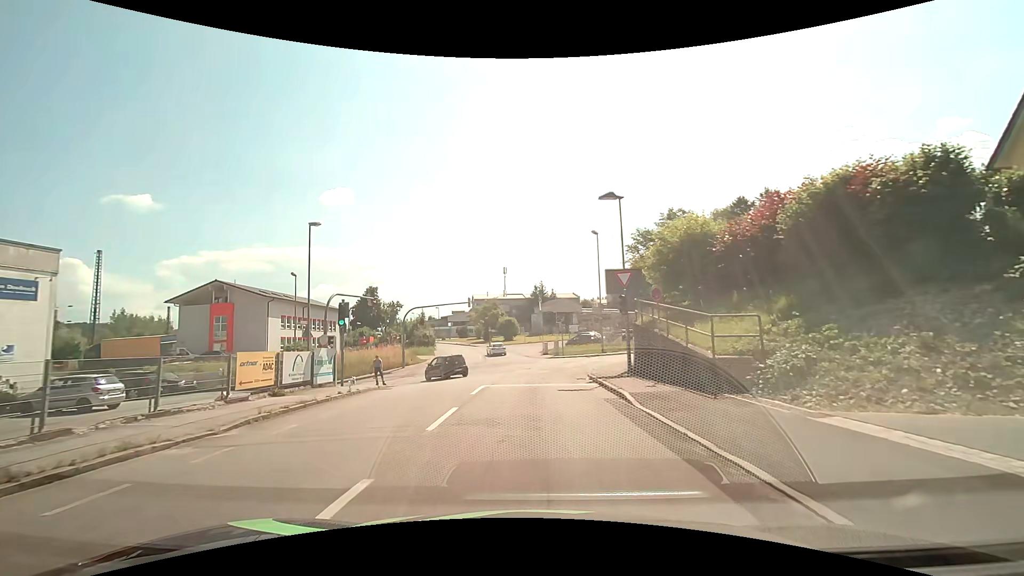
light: Day
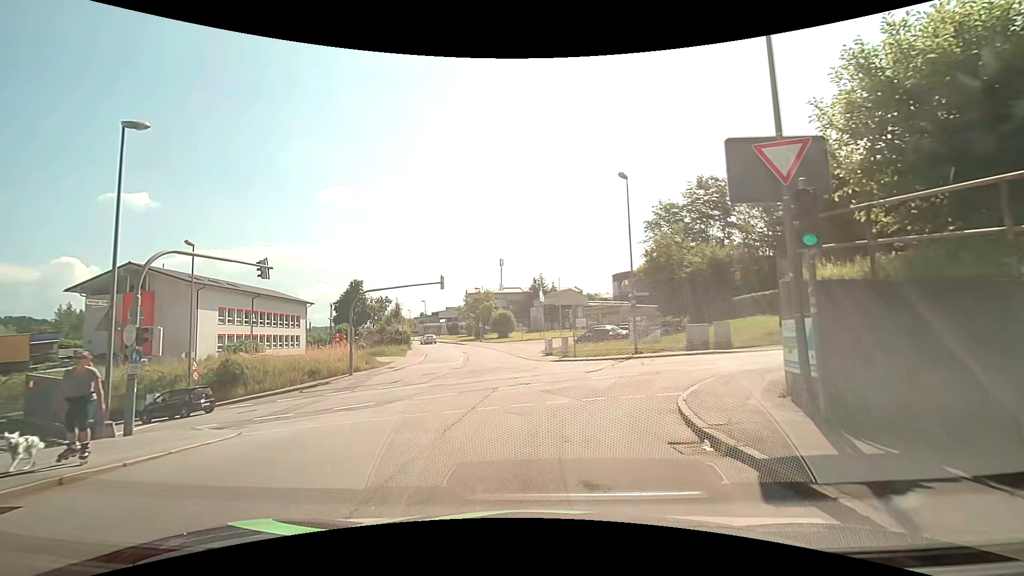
(-0.1, +13.7) m; 0°
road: residential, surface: asphalt
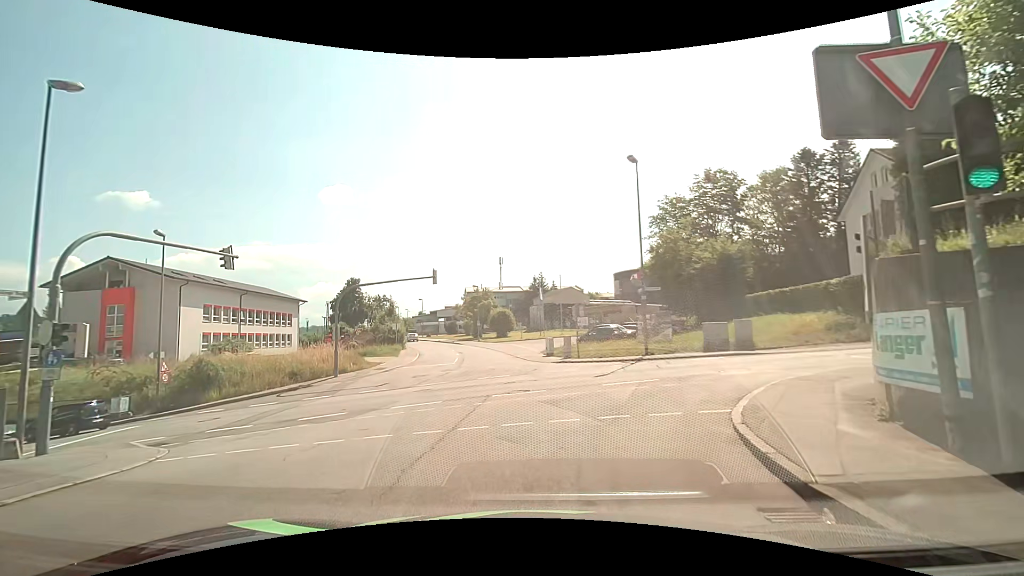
(0.0, +2.6) m; -1°
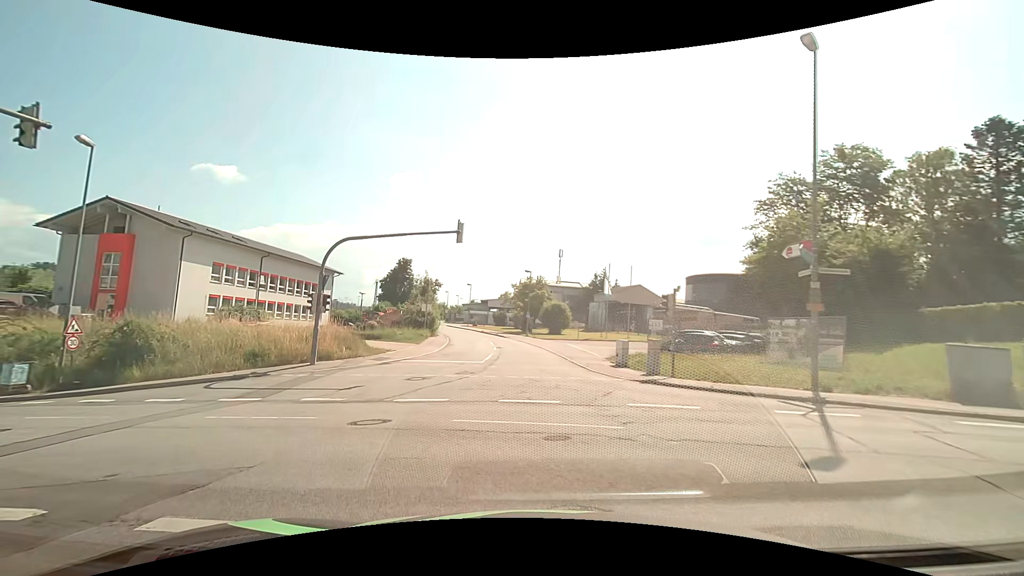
(-0.2, +10.7) m; -7°
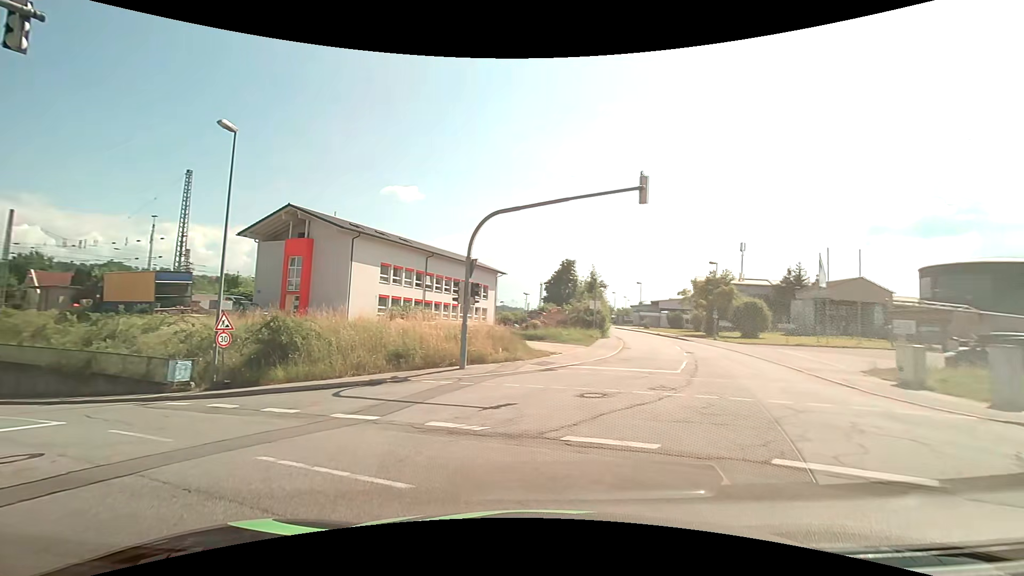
(-0.7, +5.8) m; -17°
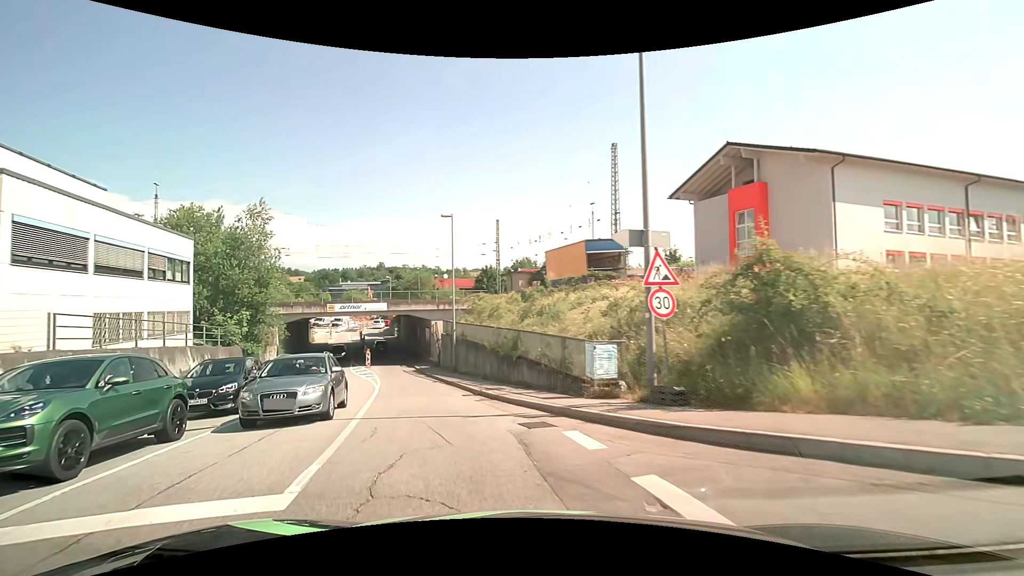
(-5.1, +11.1) m; -48°
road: tertiary
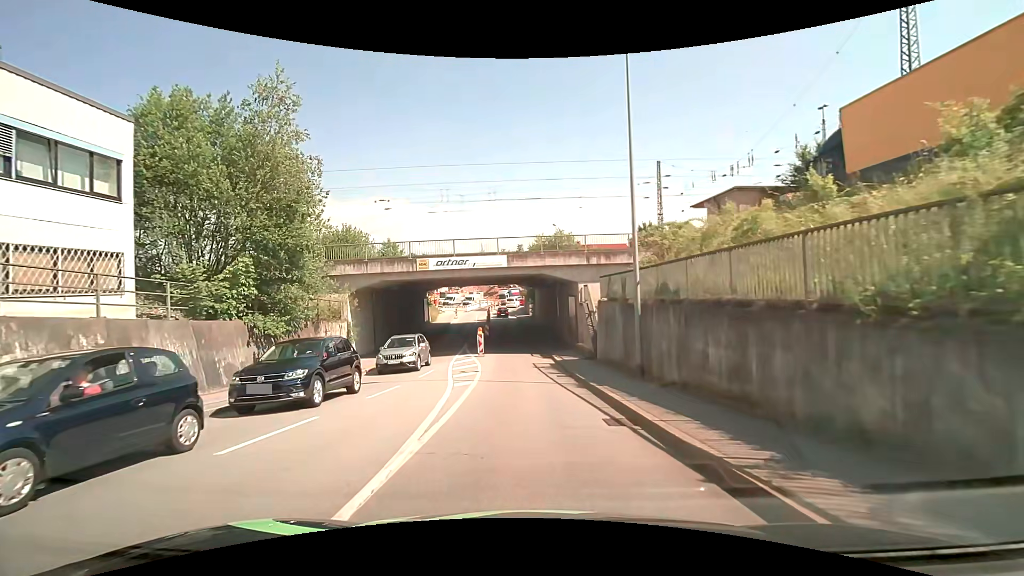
(-3.6, +17.7) m; -16°
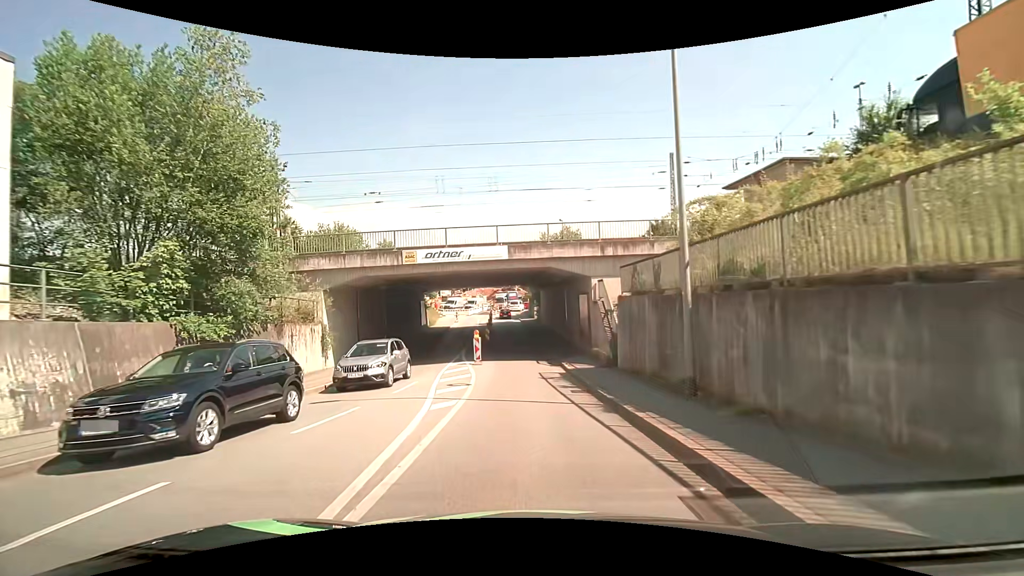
(0.0, +4.1) m; -1°
